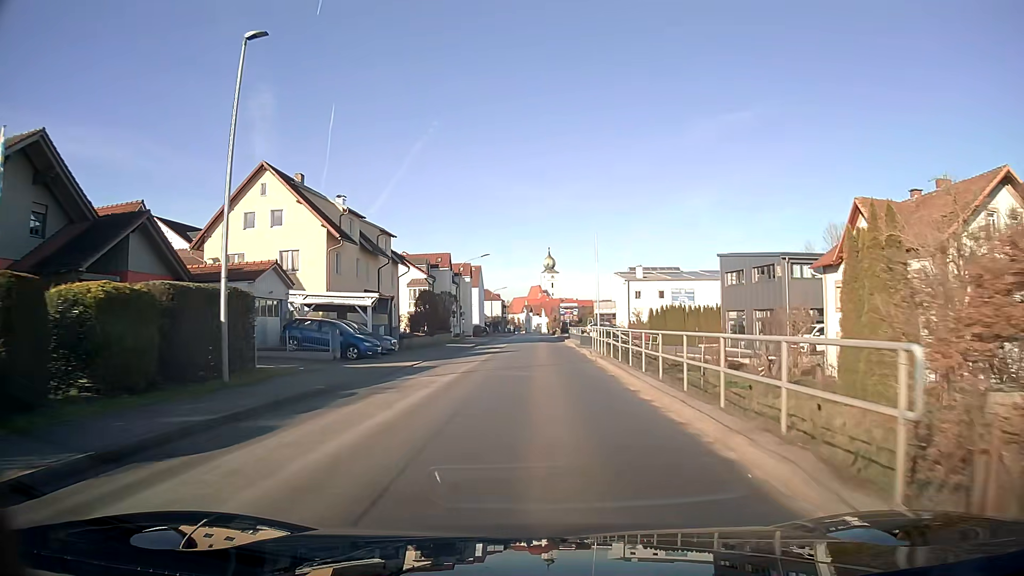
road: unclassified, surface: asphalt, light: Day
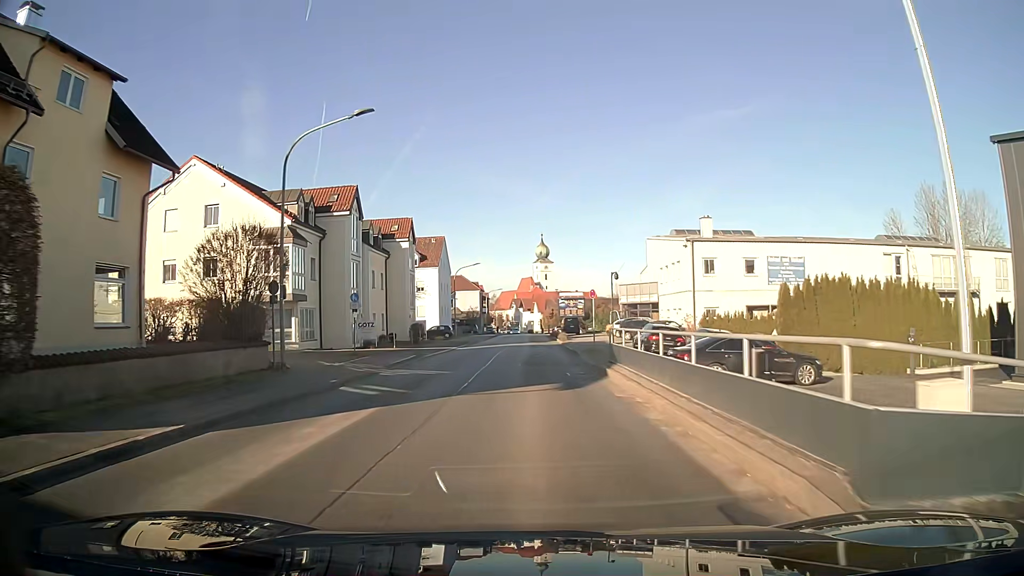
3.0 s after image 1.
(+0.4, +38.9) m; 0°
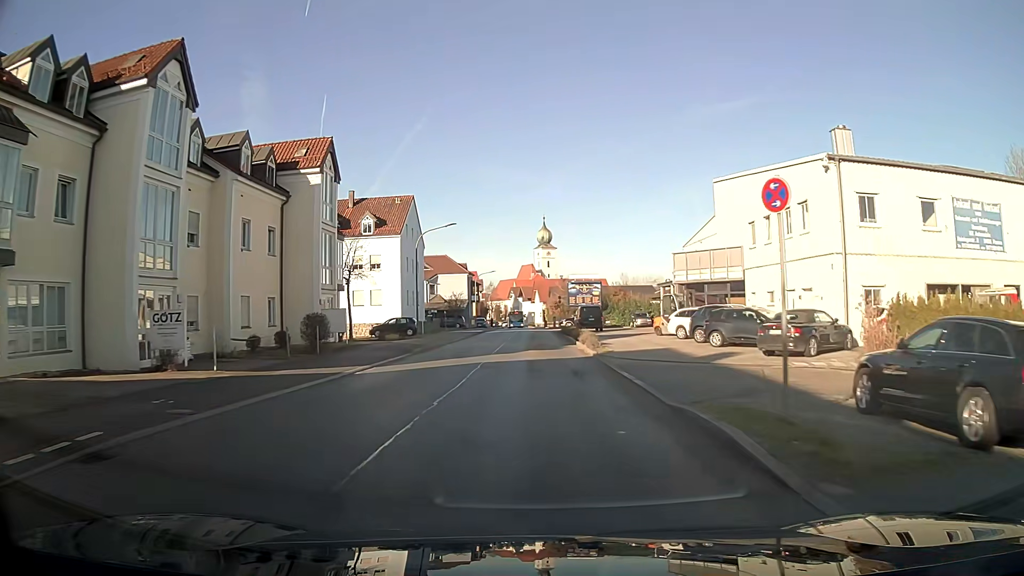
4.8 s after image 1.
(0.0, +23.0) m; 0°
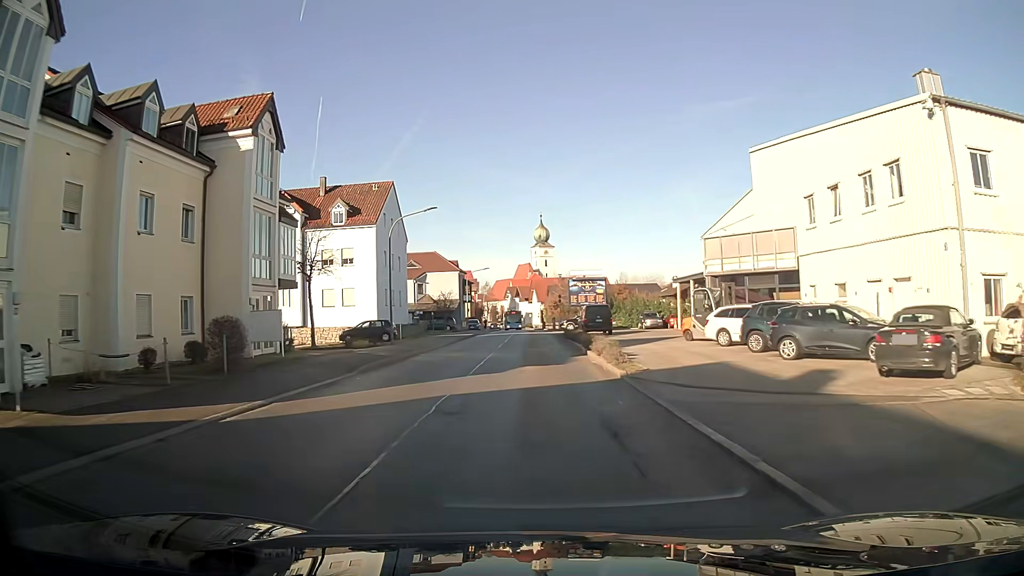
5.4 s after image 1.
(0.0, +7.6) m; 0°
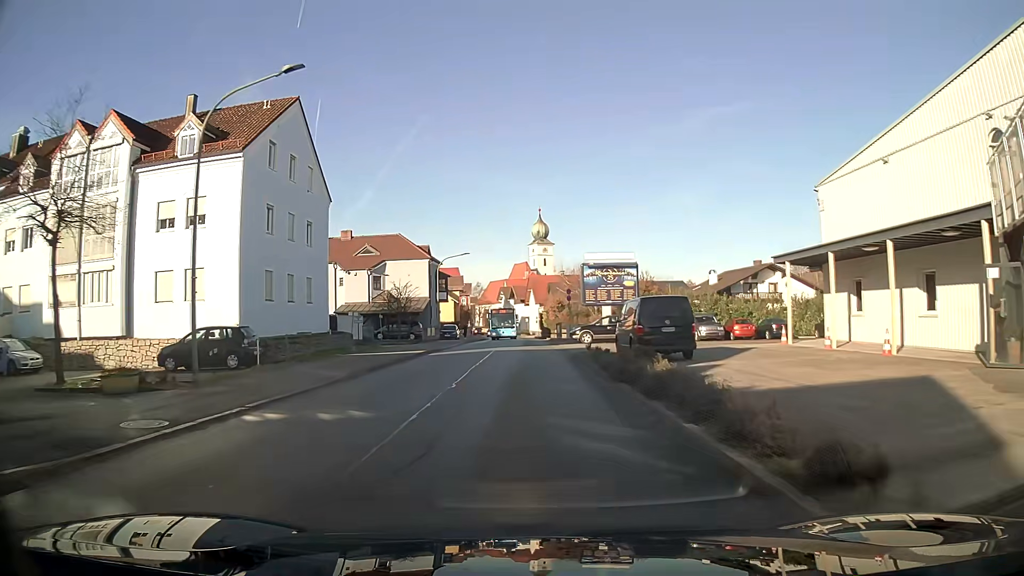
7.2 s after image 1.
(+0.1, +22.5) m; 0°
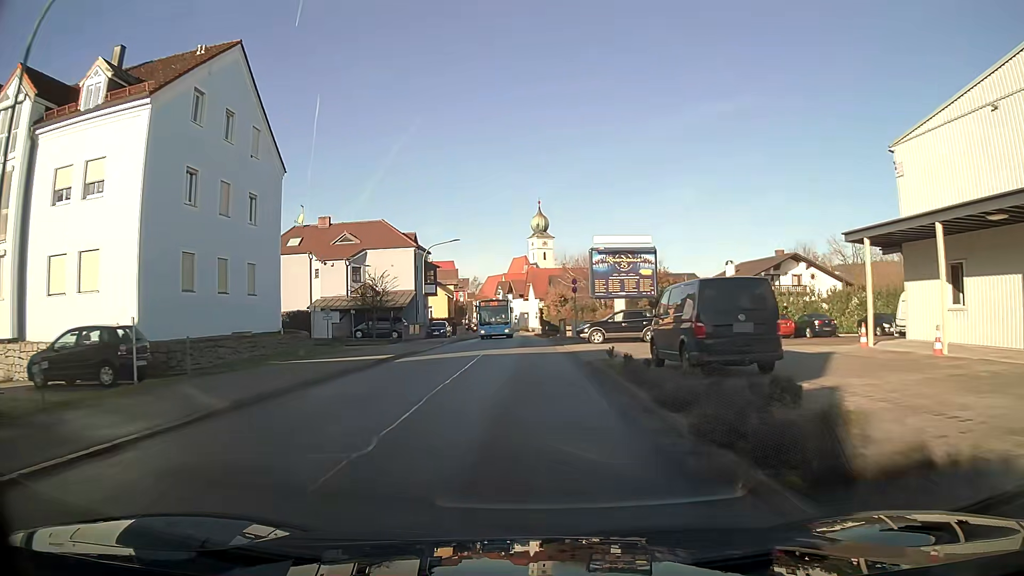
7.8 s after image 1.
(0.0, +7.2) m; 0°
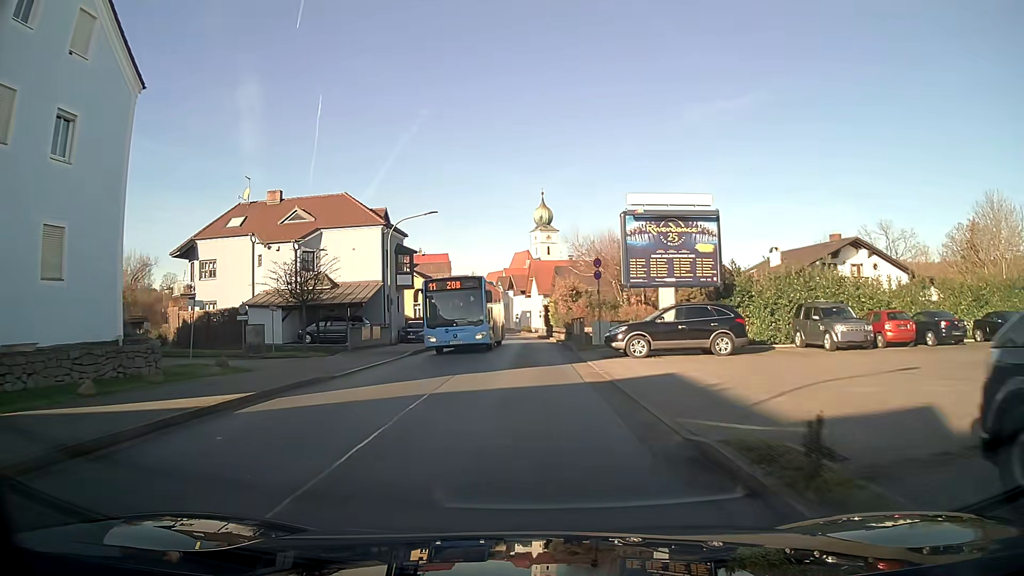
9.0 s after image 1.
(0.0, +12.7) m; 0°
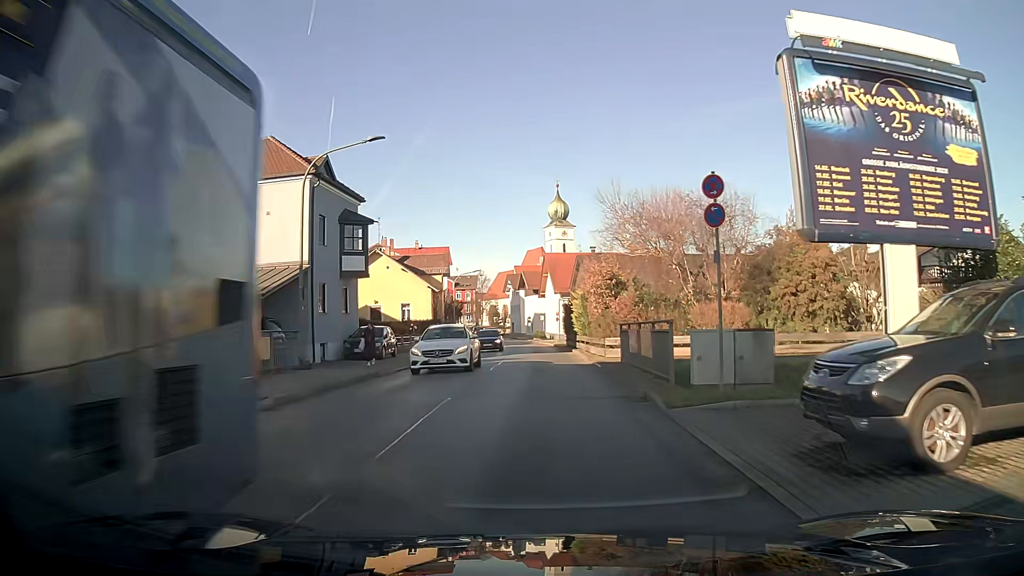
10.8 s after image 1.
(-0.2, +16.3) m; -1°
(0, +10) (0, +20) (0, +30) (0, +40) (0, +50) (-1, +60) (-1, +70) (-2, +80) (-4, +90) (-5, +100) m
